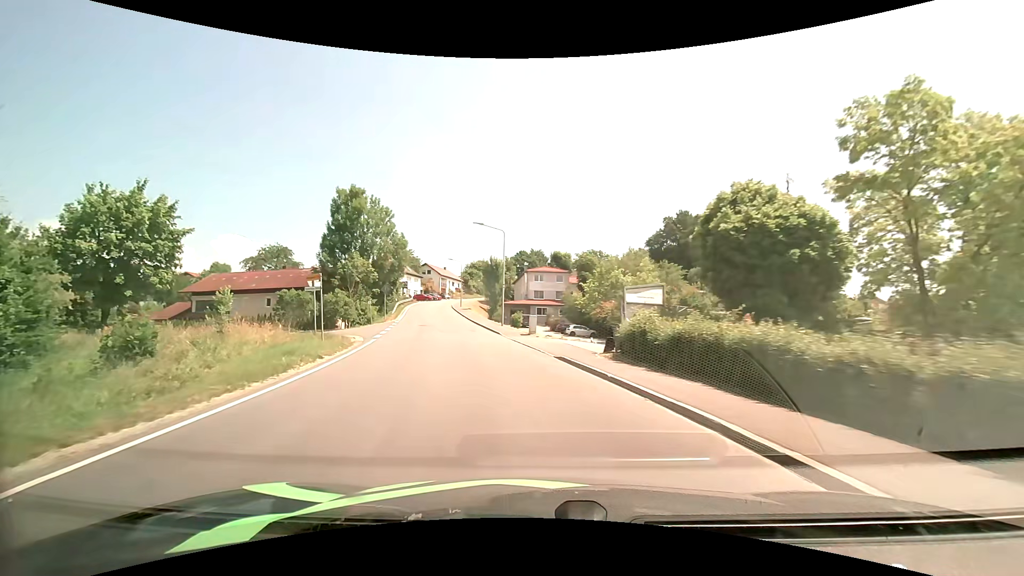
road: secondary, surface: asphalt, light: Day
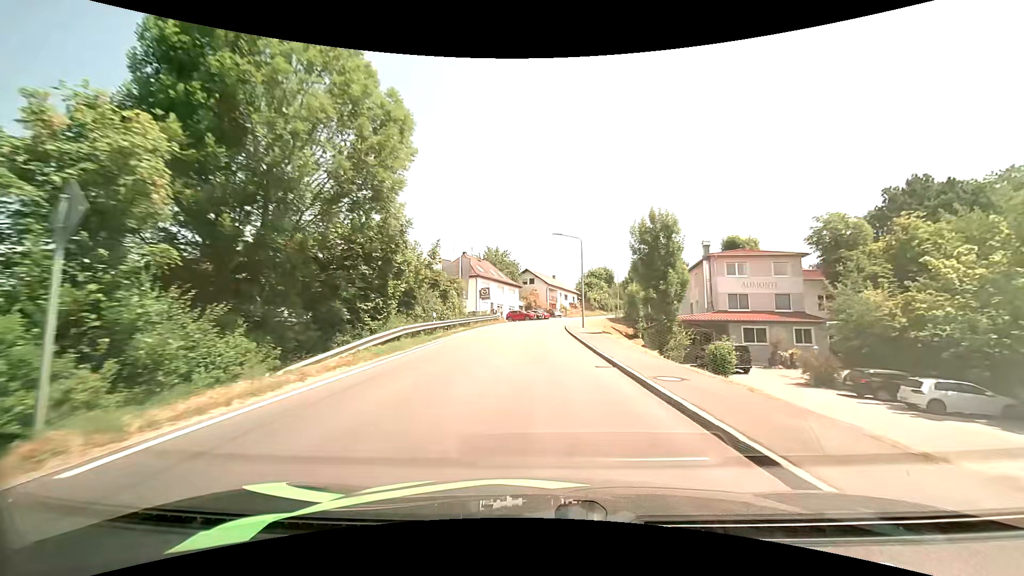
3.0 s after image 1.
(-6.9, +39.1) m; -14°
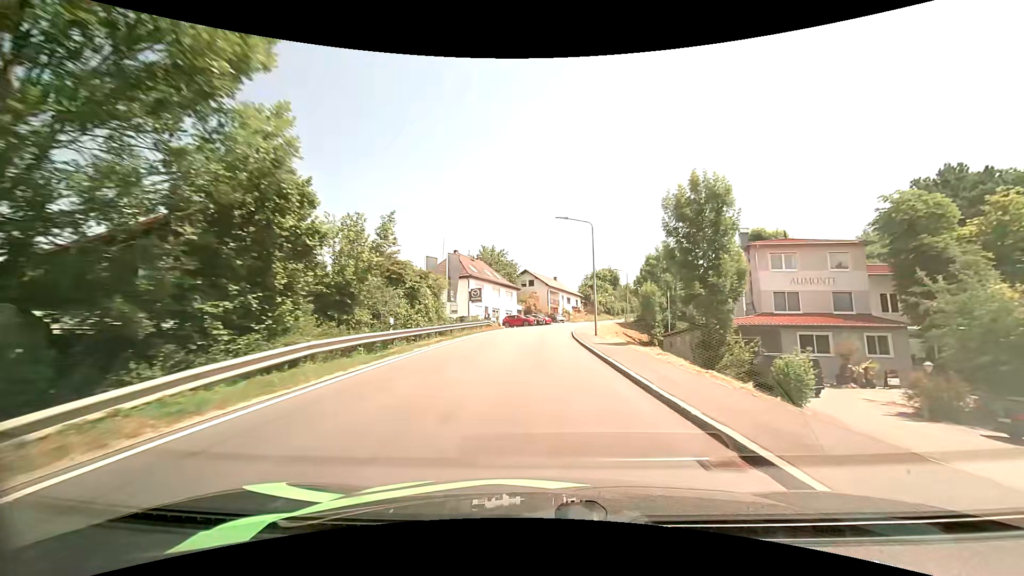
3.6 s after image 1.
(0.0, +8.3) m; 0°
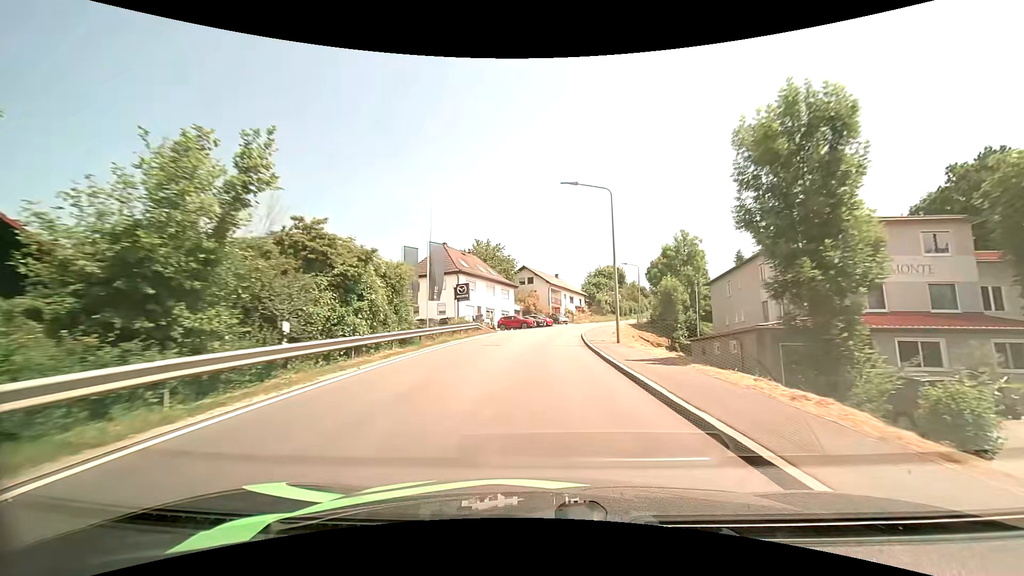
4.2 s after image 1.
(0.0, +8.4) m; 0°
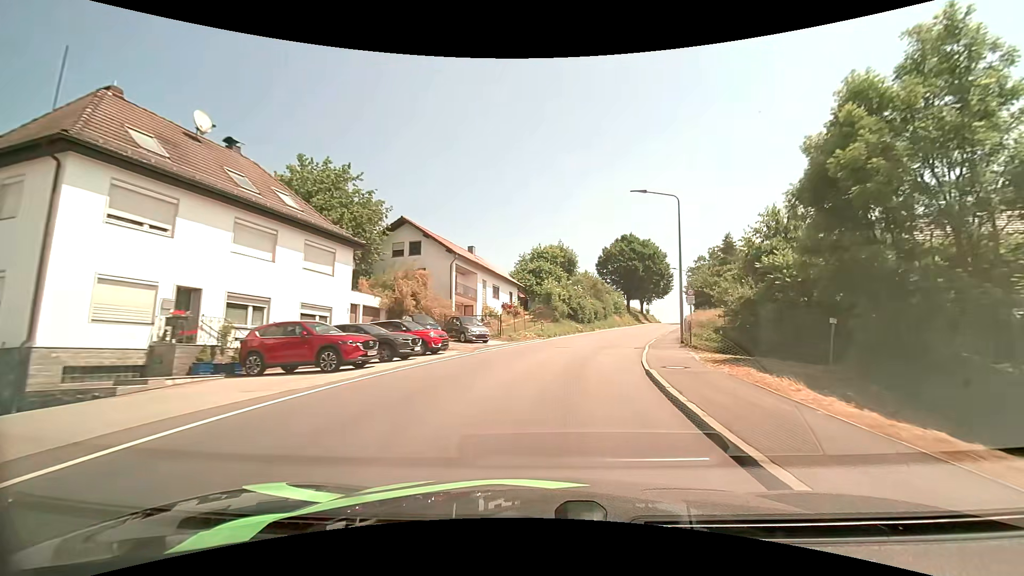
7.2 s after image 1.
(+1.7, +41.2) m; +8°
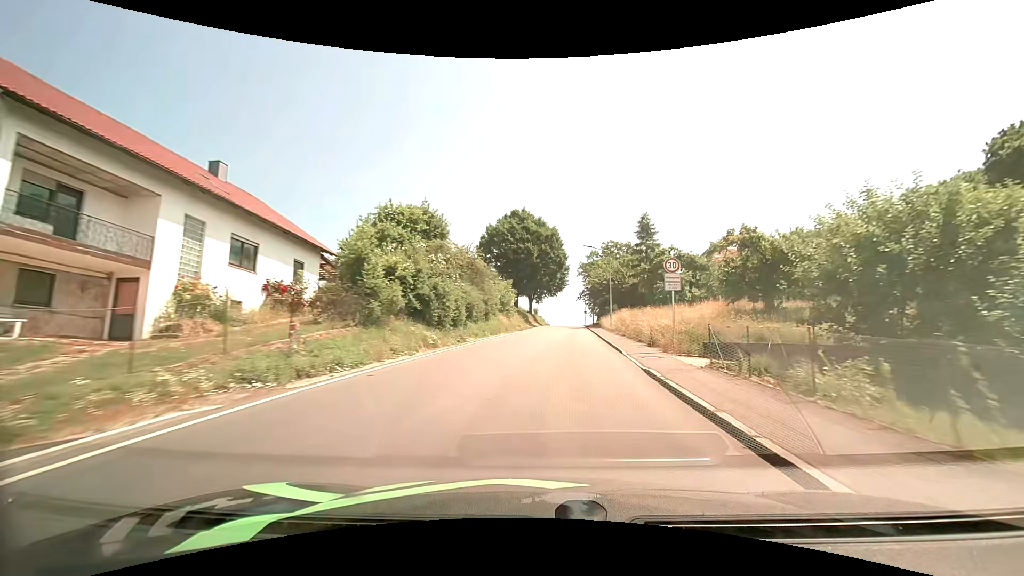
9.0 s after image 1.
(+2.9, +25.1) m; +14°
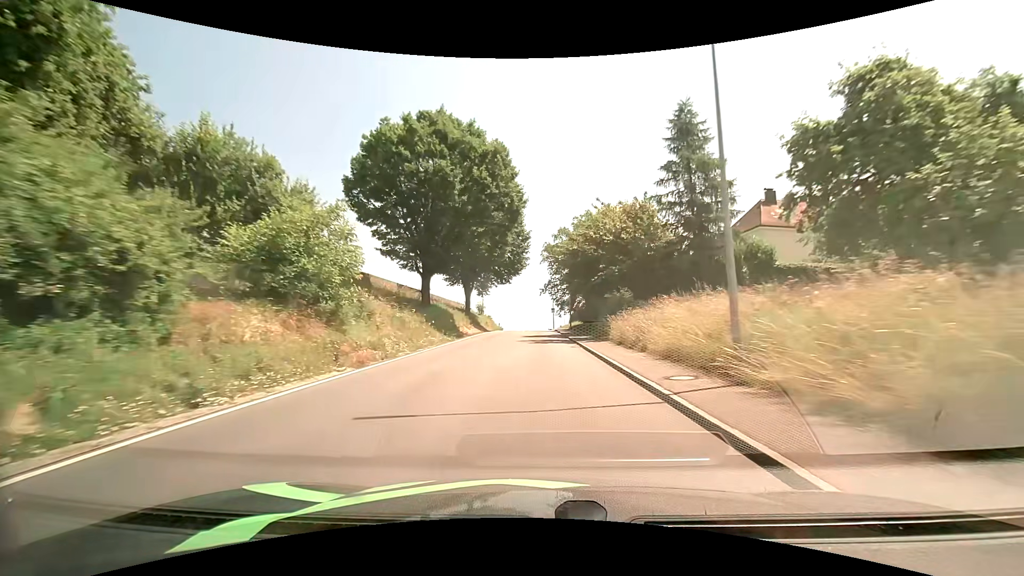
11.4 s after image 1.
(+2.4, +35.9) m; +5°
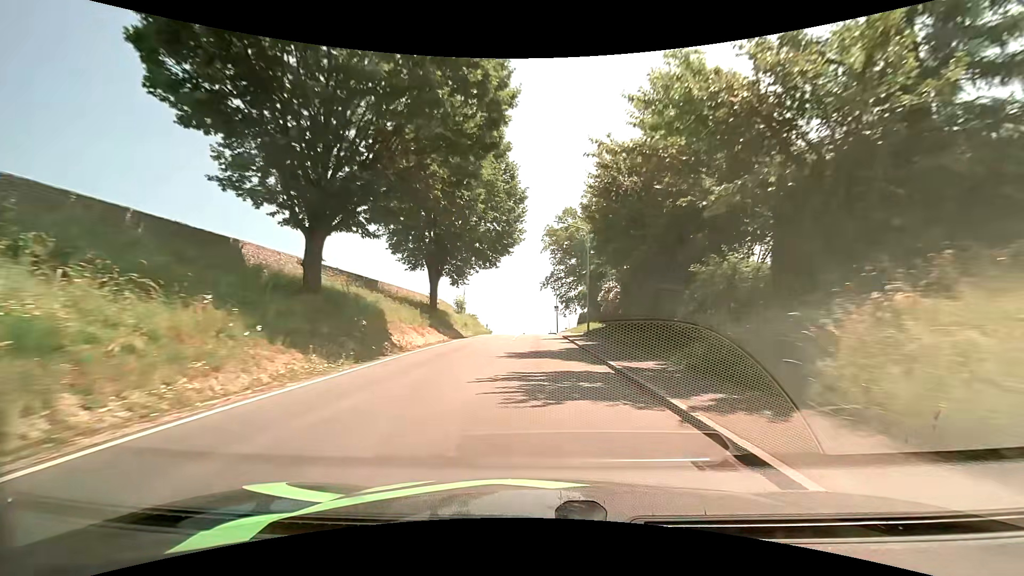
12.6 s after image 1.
(0.0, +18.4) m; 0°
(0, +10) (0, +20) (0, +30) (0, +40) (0, +50) (0, +60) (-1, +70) (-1, +80) (-1, +90) (-1, +100) m
